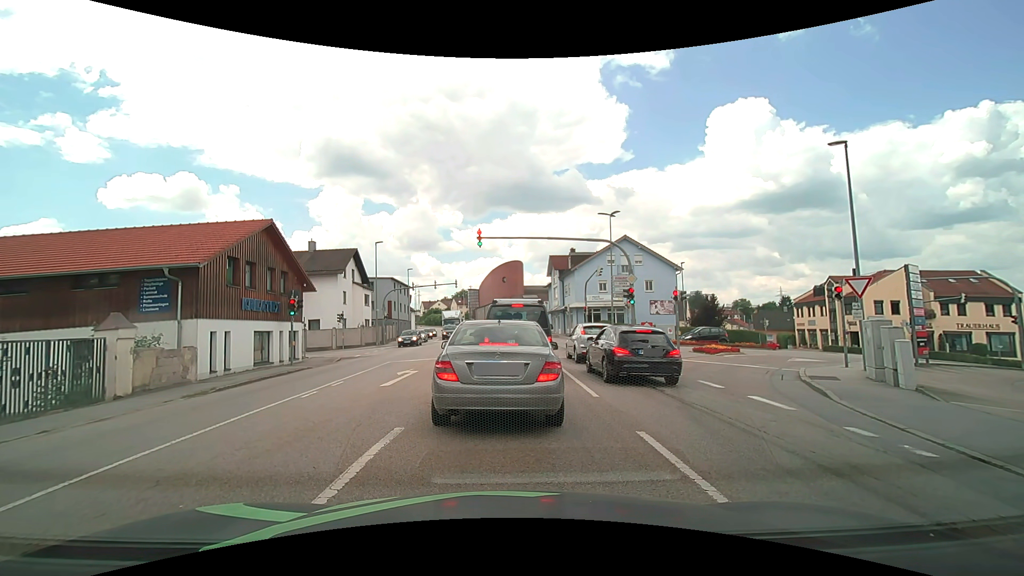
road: tertiary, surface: asphalt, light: Day
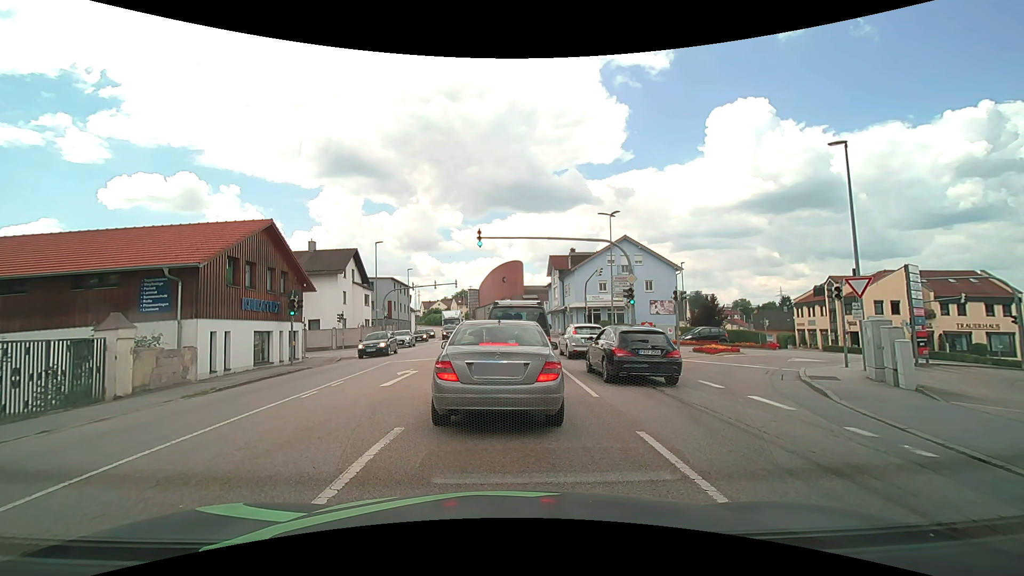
(0.0, 0.0) m; 0°
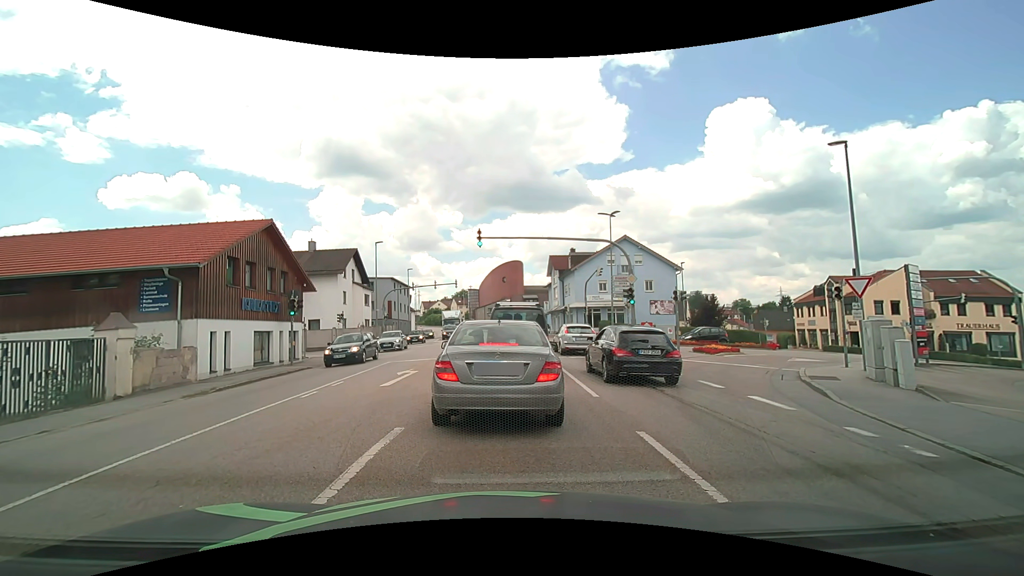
(0.0, 0.0) m; 0°
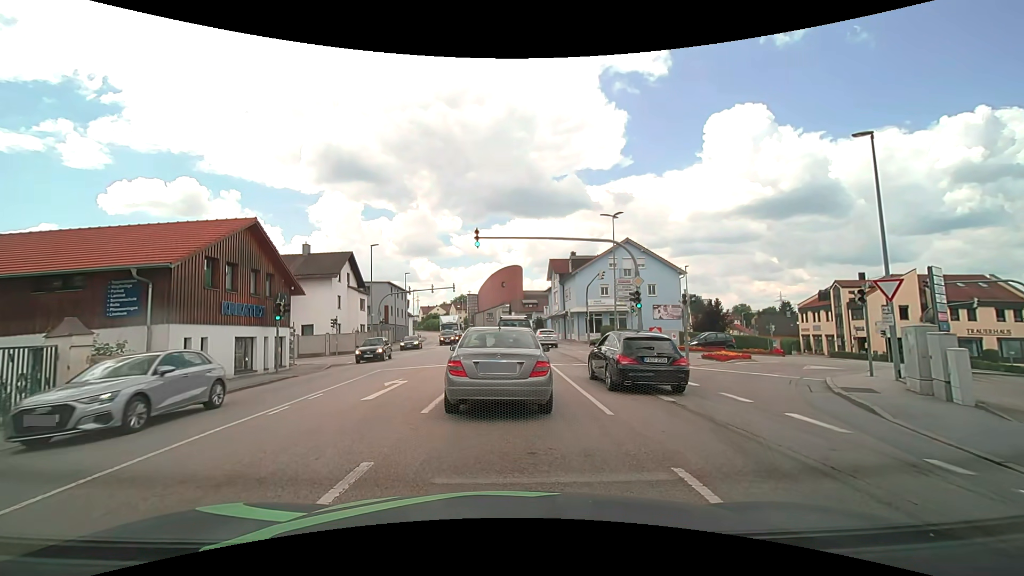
(0.0, +1.5) m; -1°
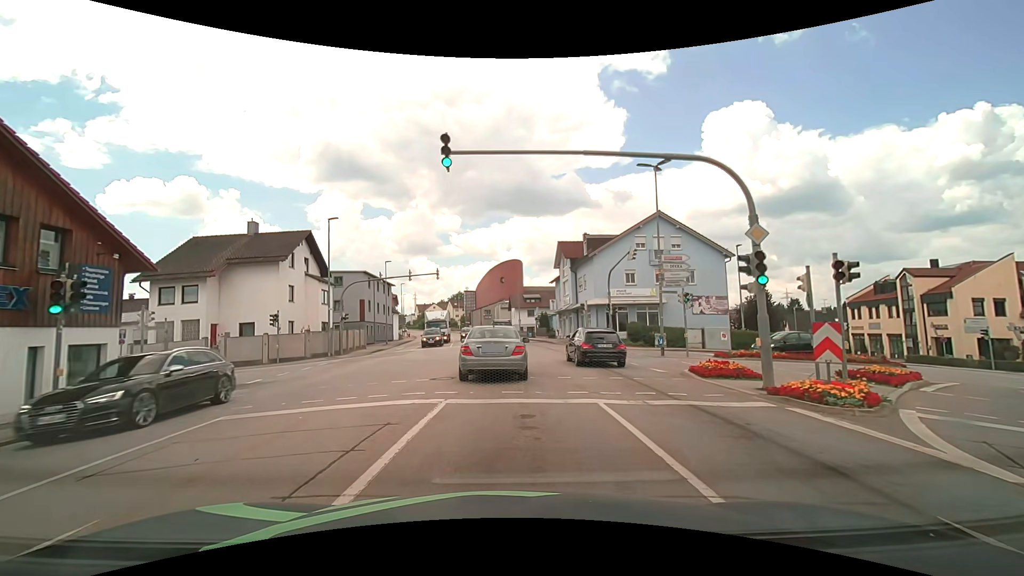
(+0.2, +11.9) m; +1°
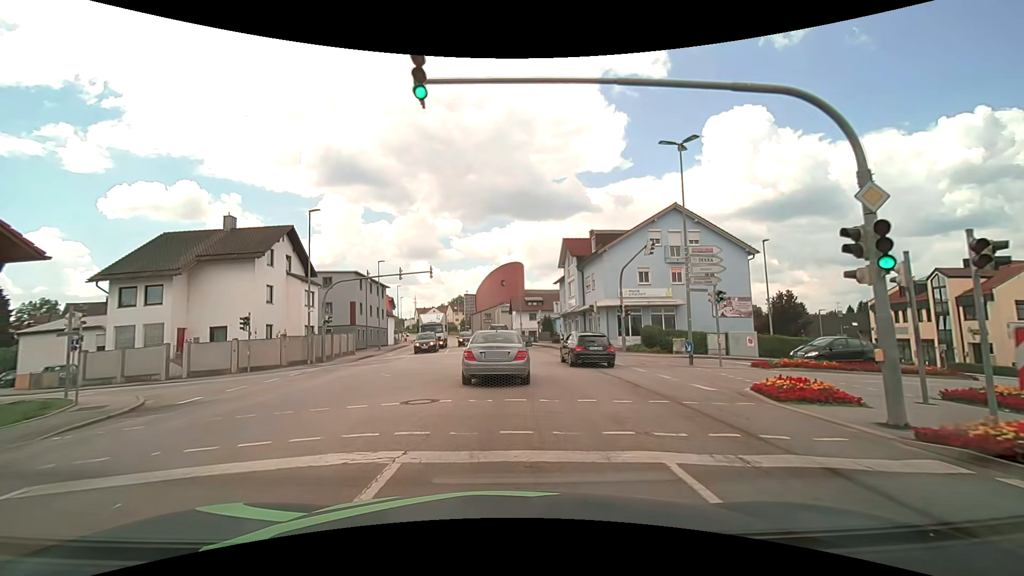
(0.0, +4.0) m; 0°
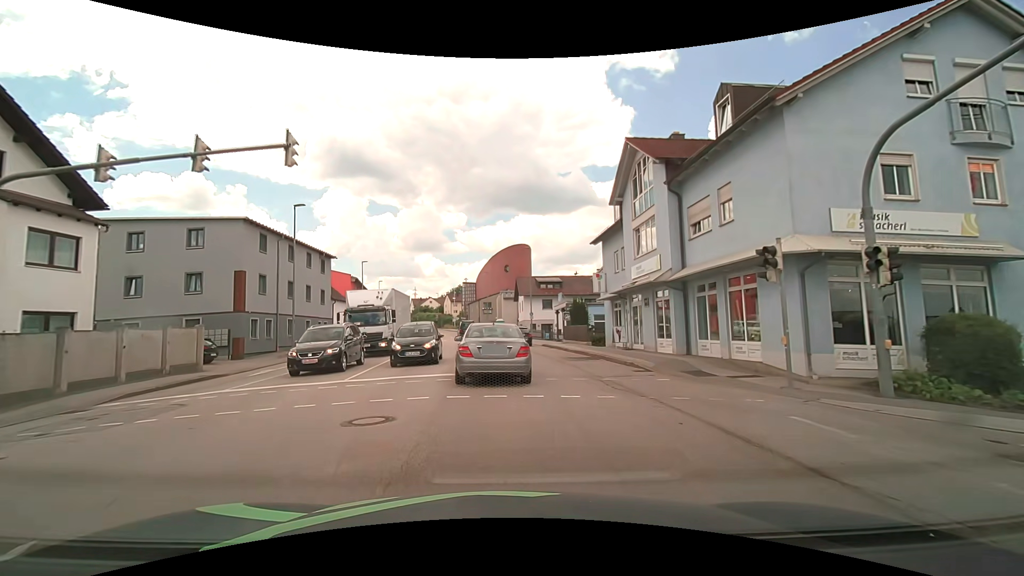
(0.0, +24.0) m; -1°
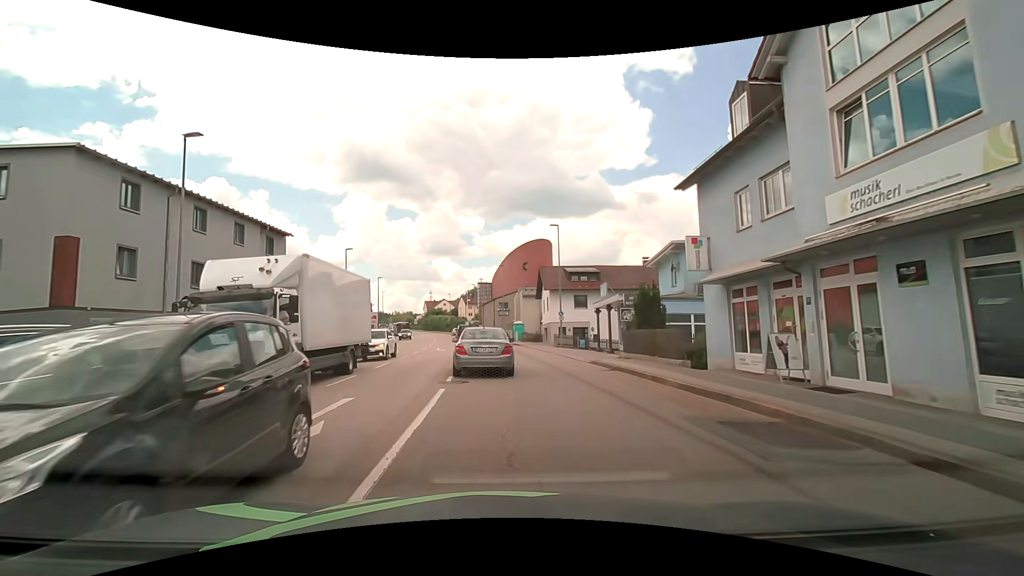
(-0.1, +14.0) m; -1°
